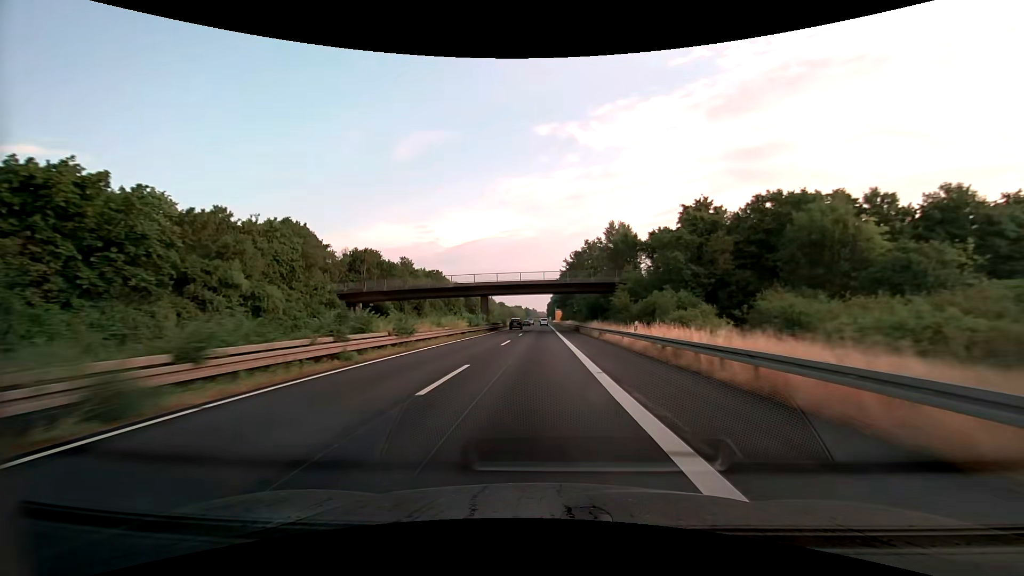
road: trunk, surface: asphalt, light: Day
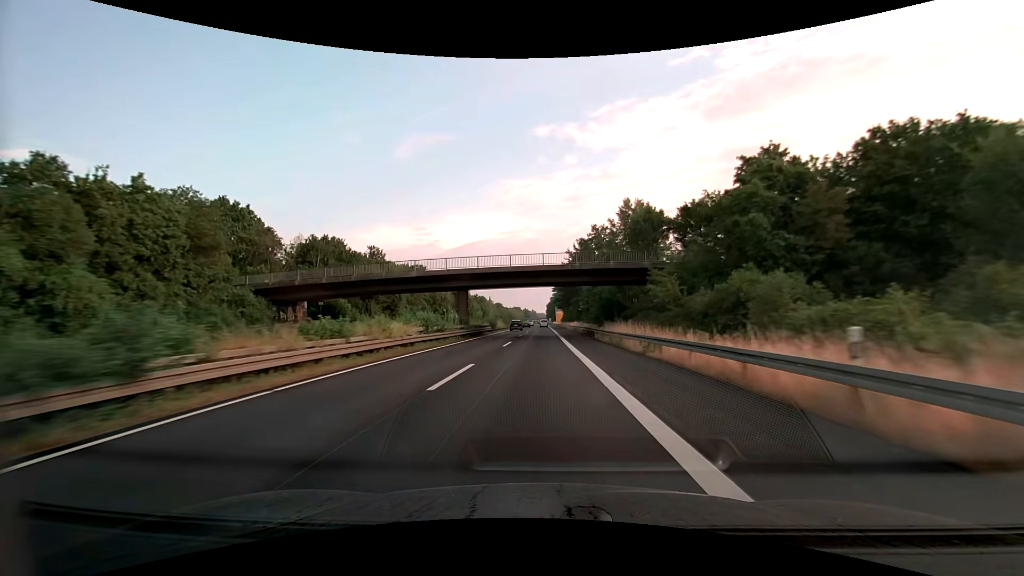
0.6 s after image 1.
(0.0, +17.2) m; 0°
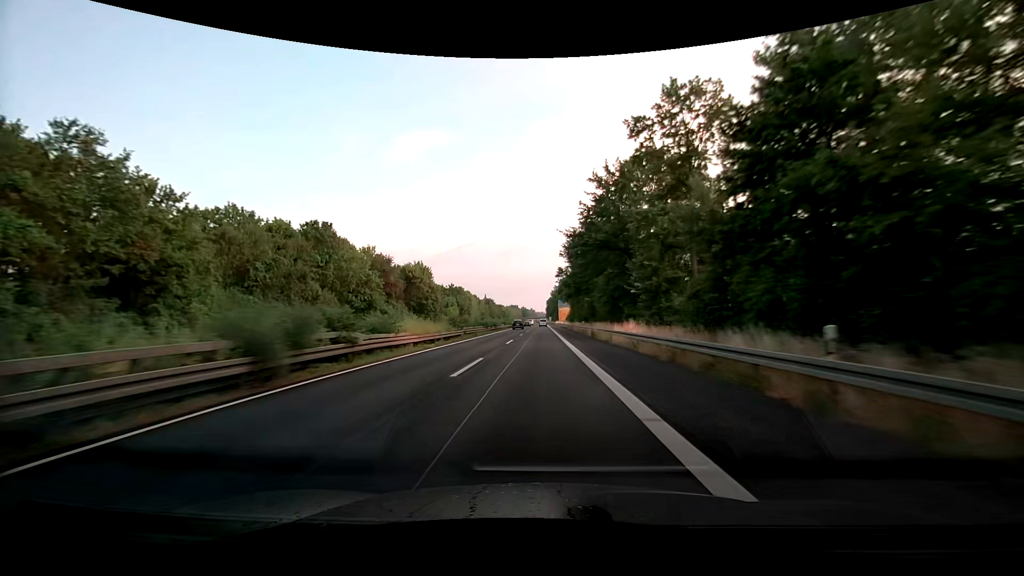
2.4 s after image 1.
(+0.1, +51.5) m; 0°
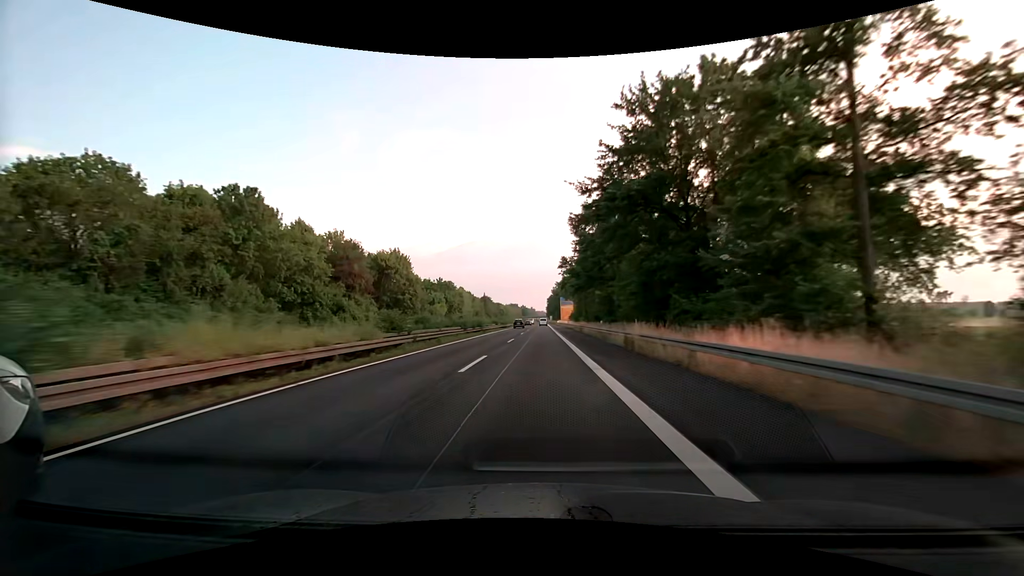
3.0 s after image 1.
(+0.1, +17.1) m; 0°
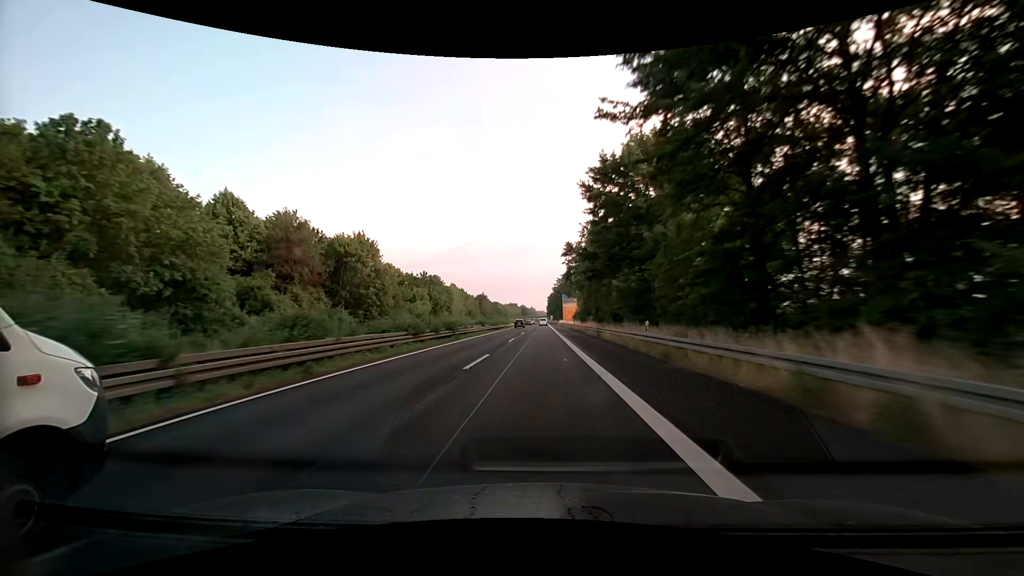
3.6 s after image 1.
(0.0, +17.1) m; 0°
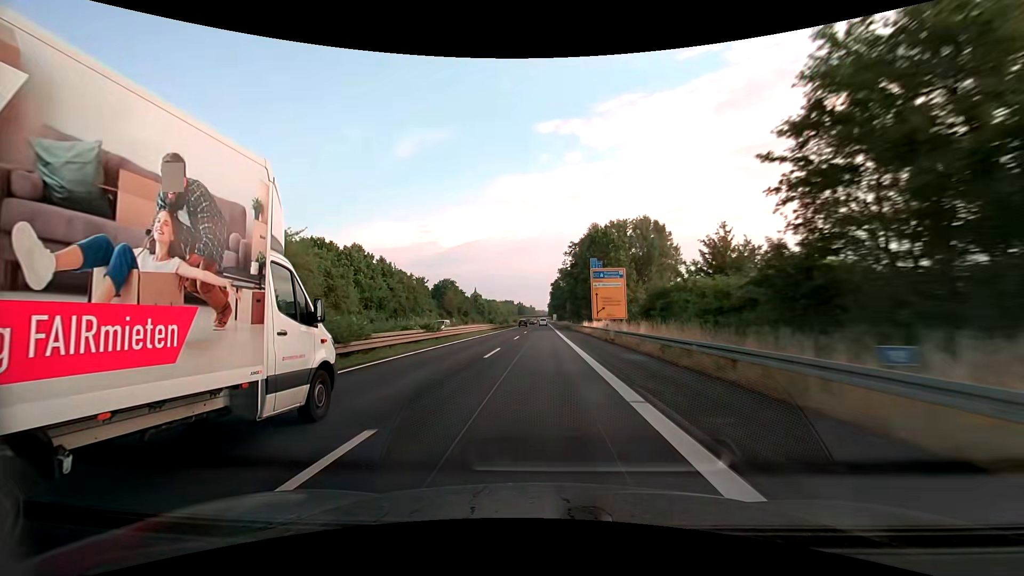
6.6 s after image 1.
(0.0, +85.6) m; 0°
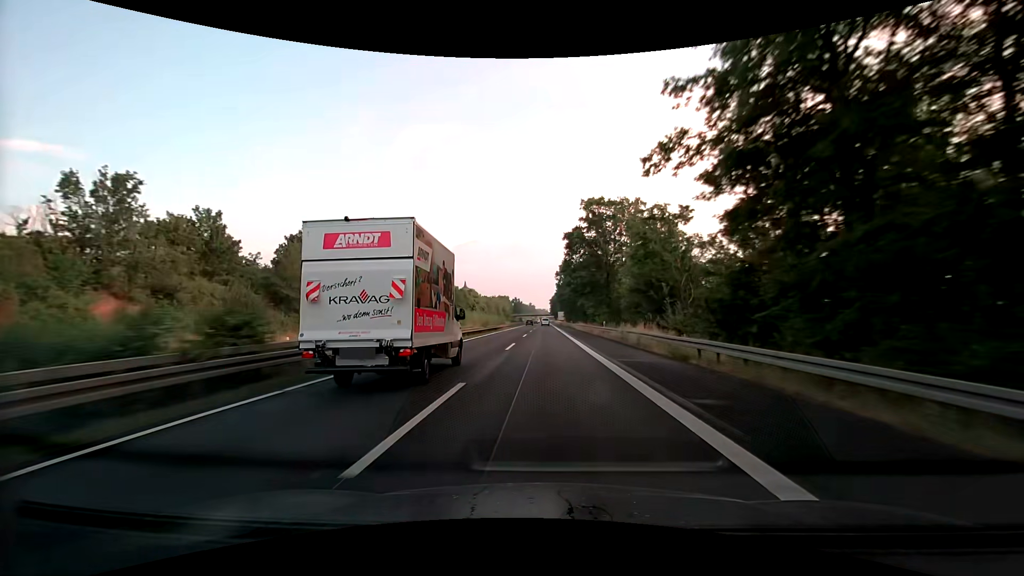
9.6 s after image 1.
(-0.3, +85.6) m; 0°
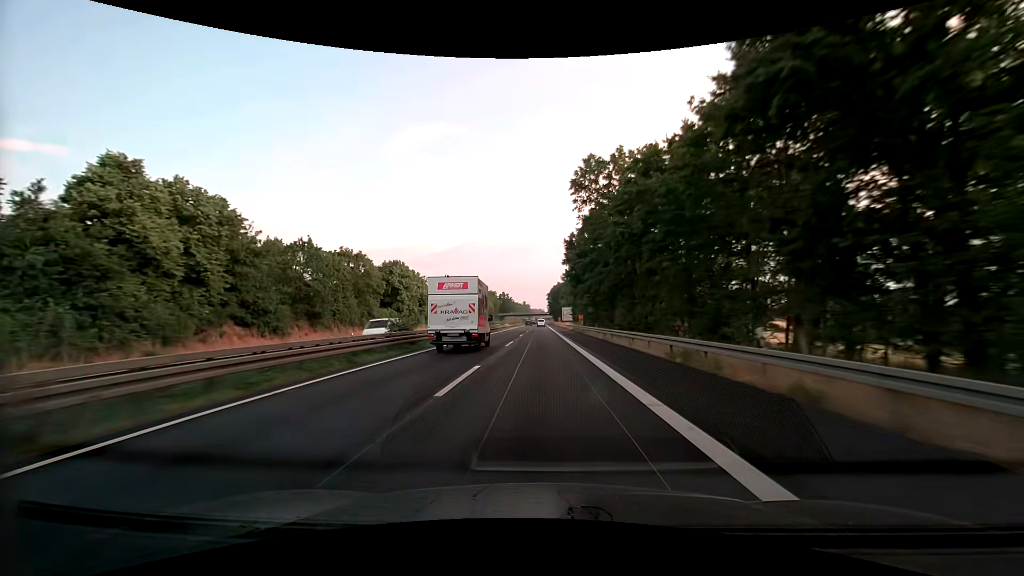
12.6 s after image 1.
(+0.4, +85.5) m; 0°
(0, +10) (0, +20) (0, +30) (0, +40) (0, +50) (0, +60) (0, +70) (0, +80) (0, +90) (0, +100) m
